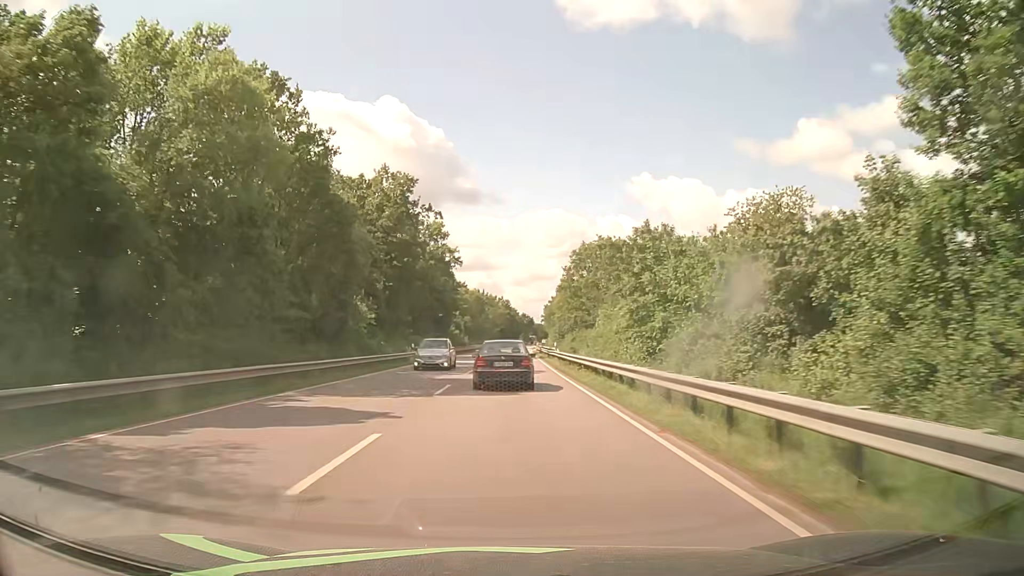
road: primary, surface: asphalt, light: Day
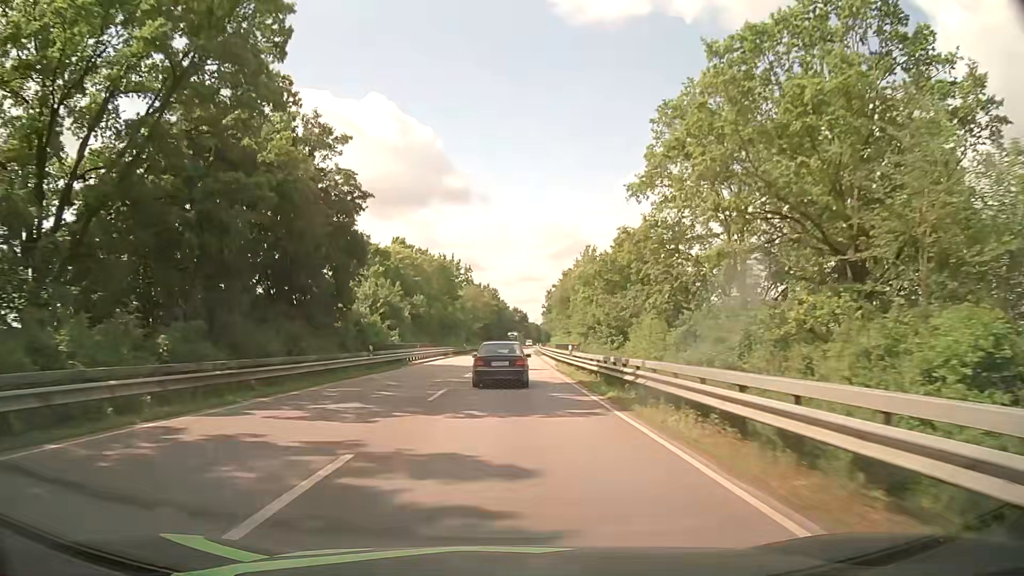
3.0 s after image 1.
(+0.5, +59.9) m; +1°
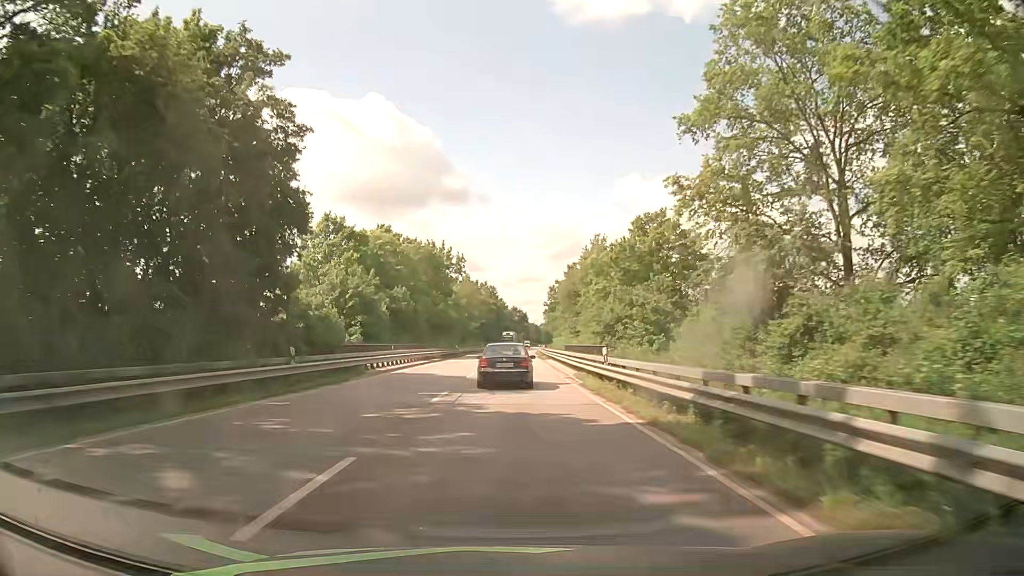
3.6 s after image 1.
(0.0, +12.1) m; 0°
